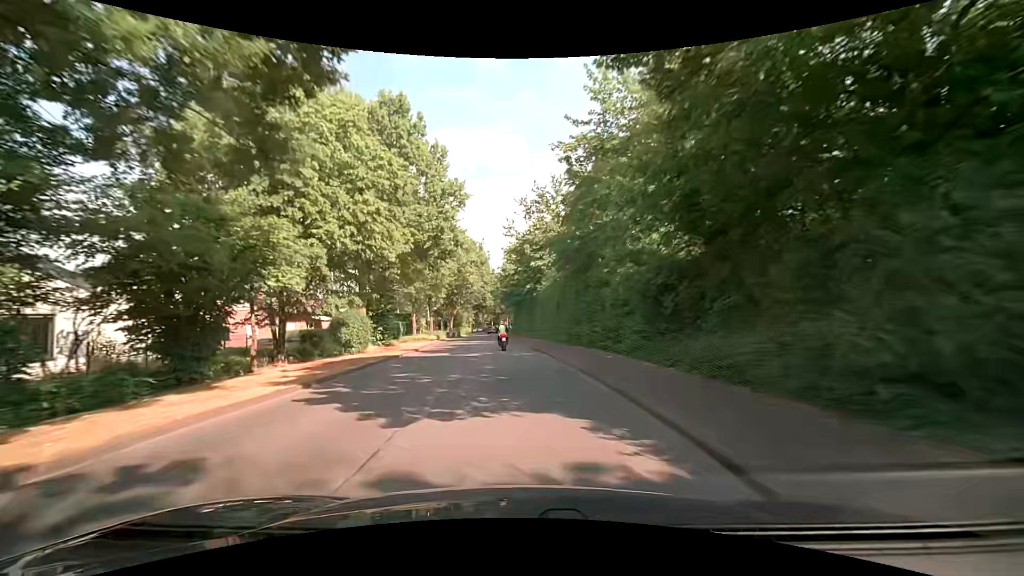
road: tertiary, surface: asphalt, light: Day
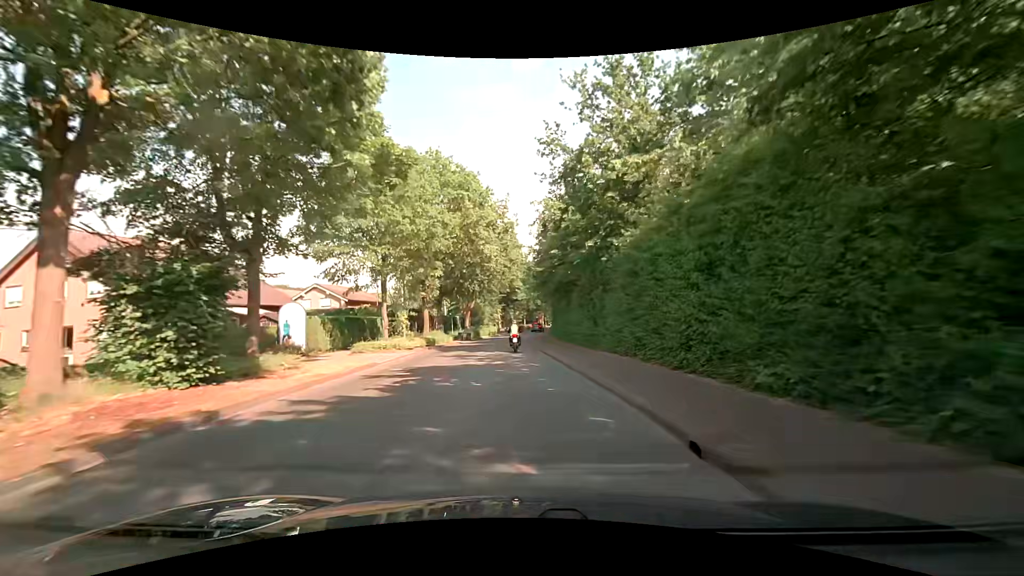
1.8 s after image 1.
(-1.1, +22.5) m; -4°
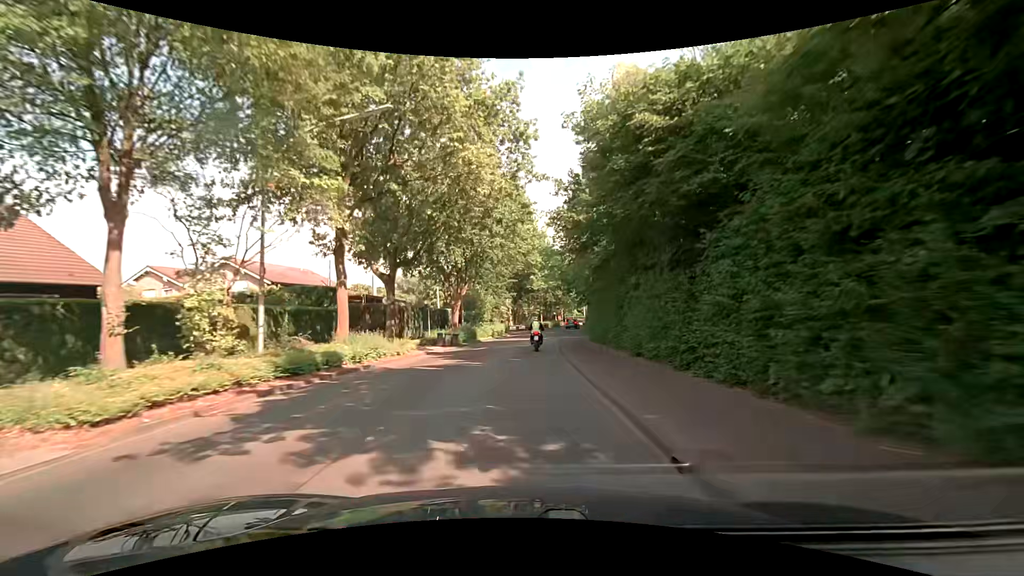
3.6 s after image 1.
(-0.9, +21.2) m; -3°
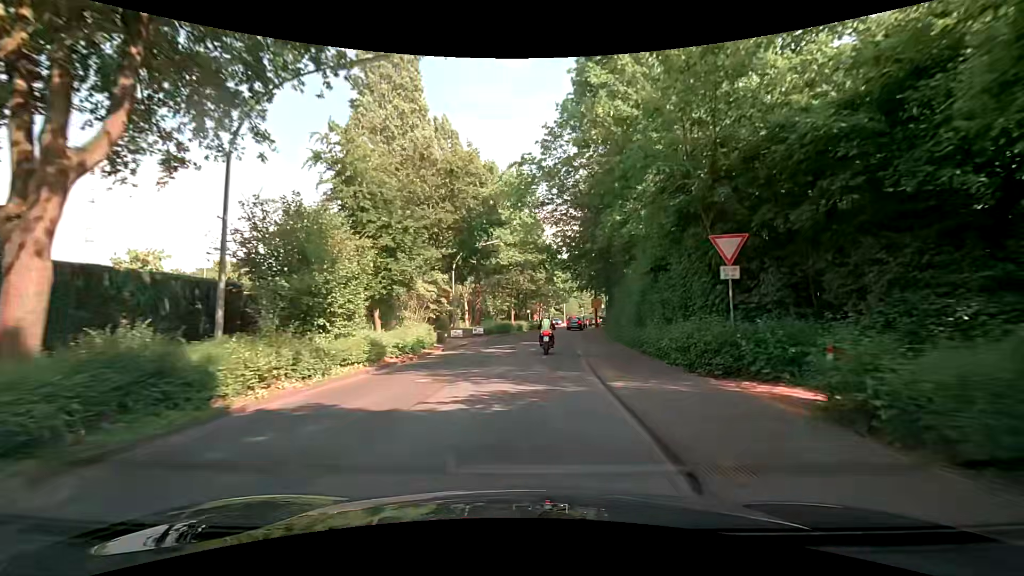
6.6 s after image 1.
(+0.6, +32.2) m; +4°
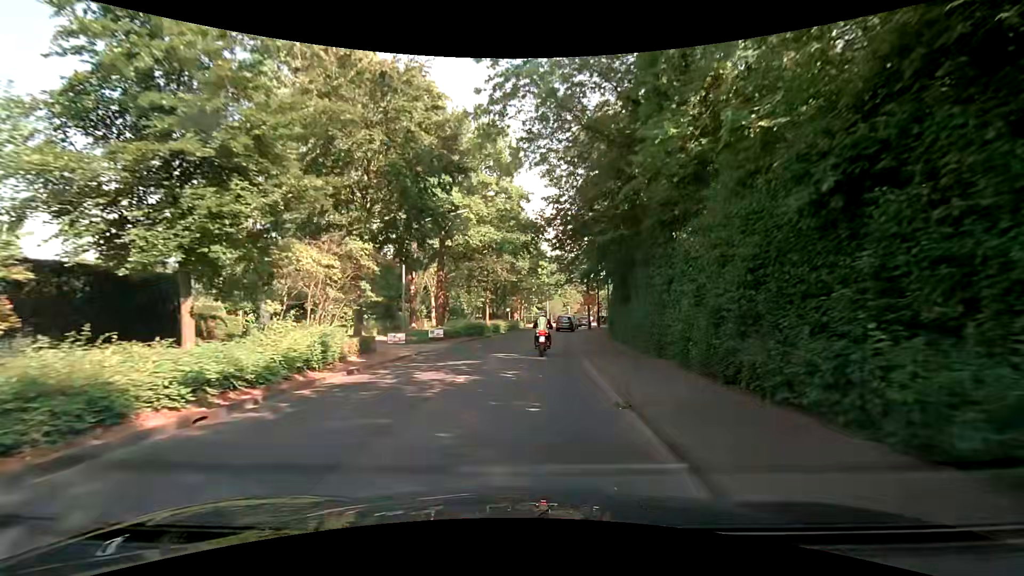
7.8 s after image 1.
(+0.1, +10.8) m; +2°
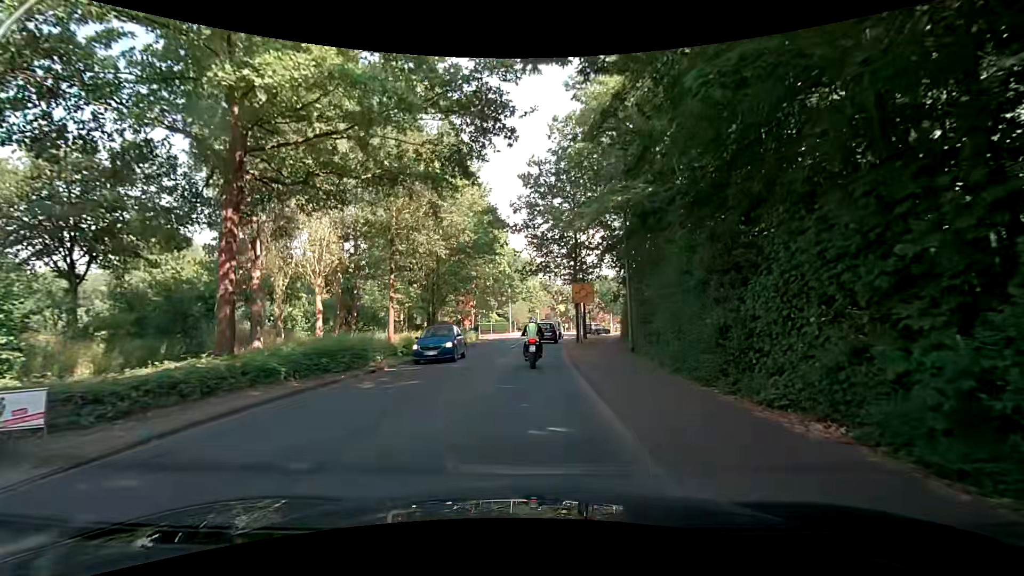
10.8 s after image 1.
(+0.5, +21.5) m; +4°
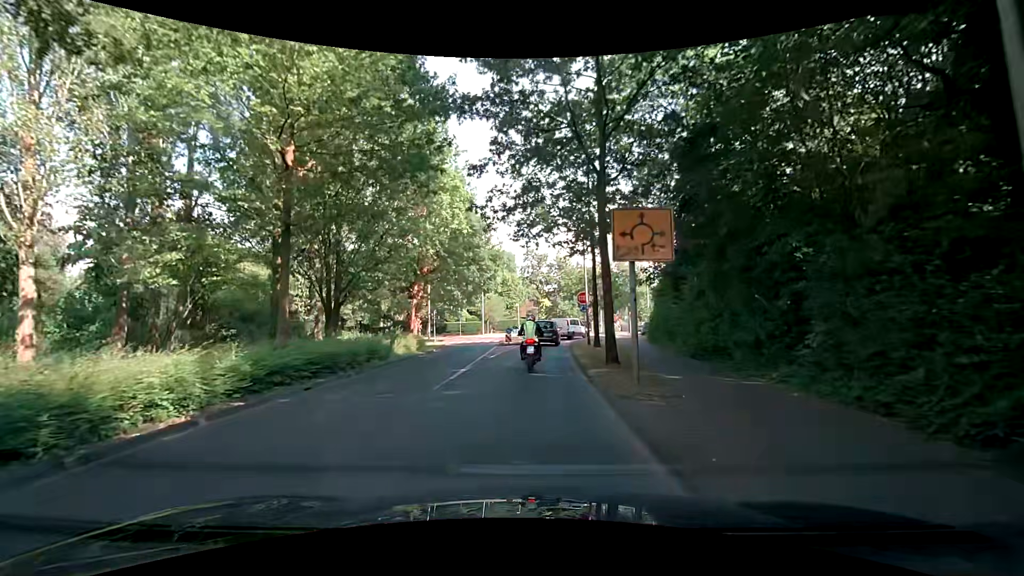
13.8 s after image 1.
(+0.1, +18.1) m; +2°
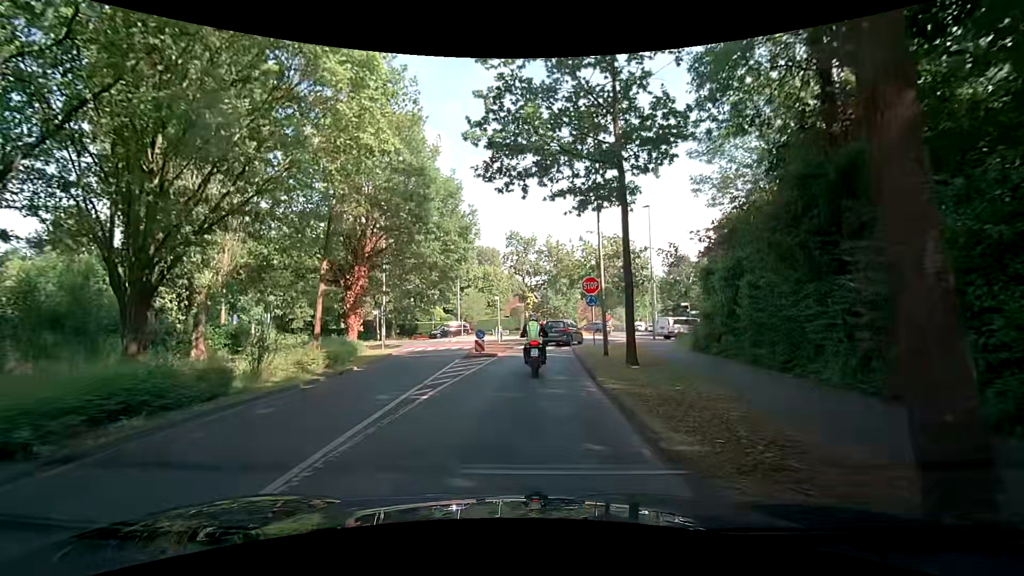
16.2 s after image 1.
(+0.1, +11.6) m; +2°
